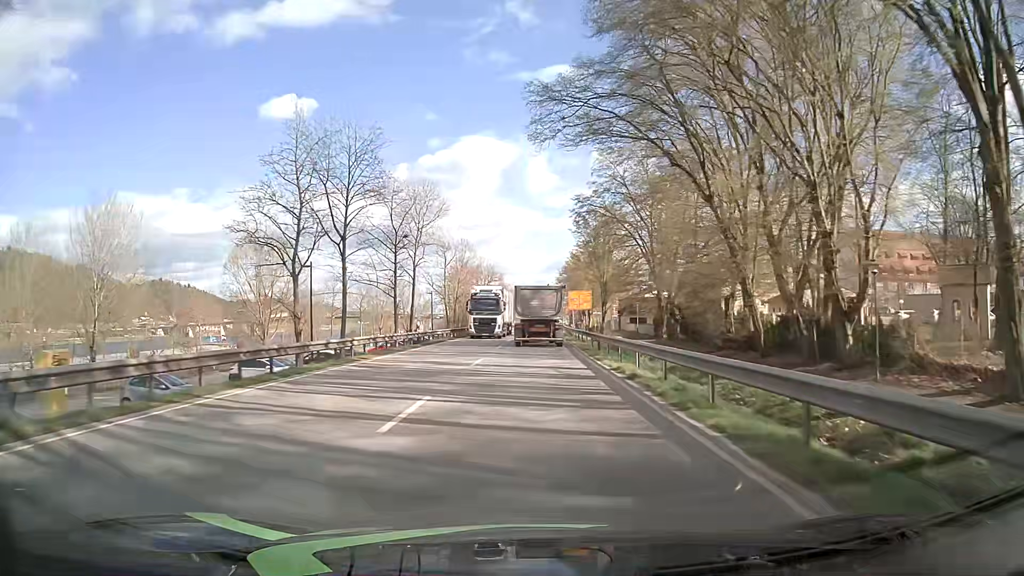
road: primary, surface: asphalt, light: Day
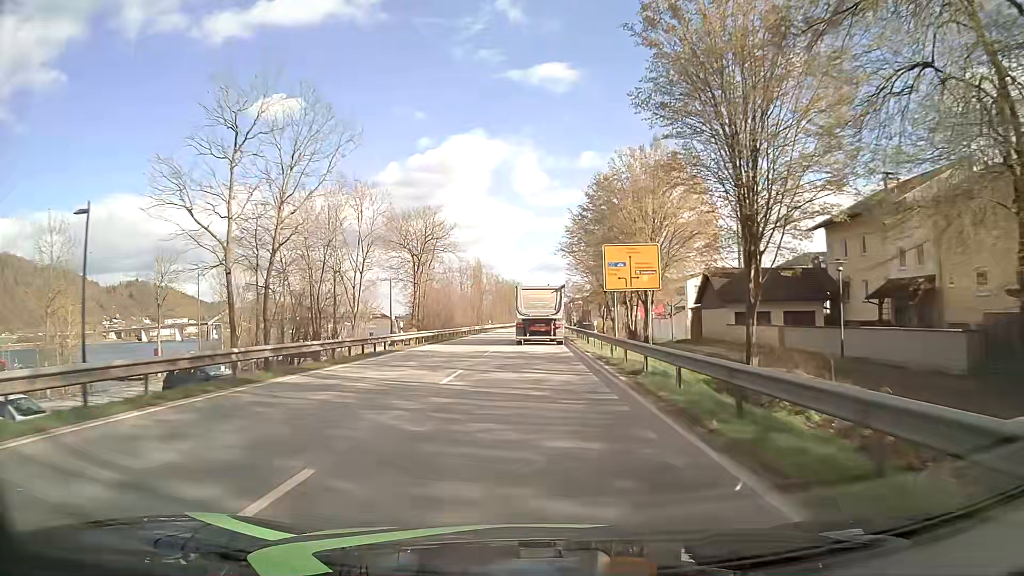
(+0.2, +54.2) m; +1°
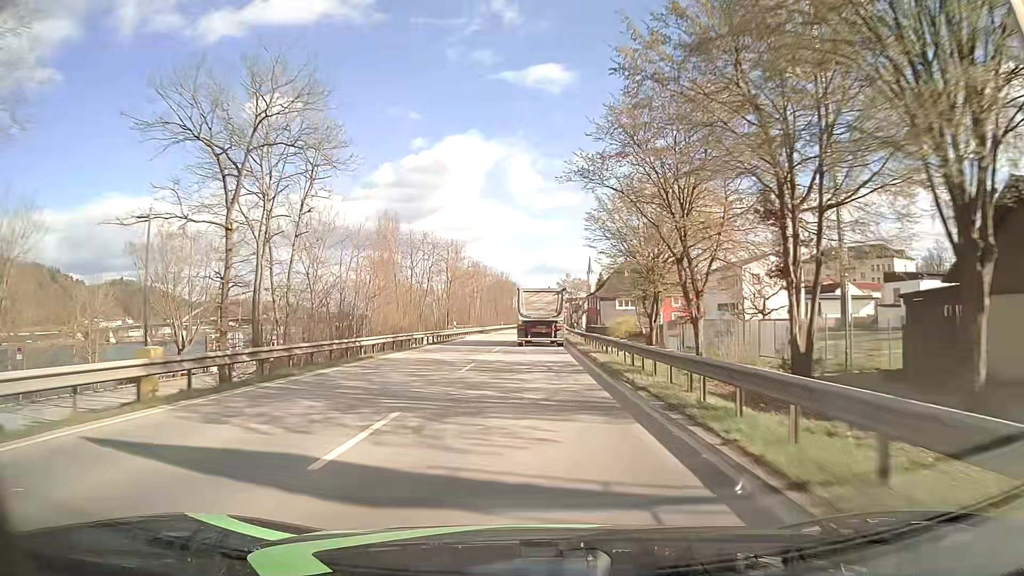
(+0.2, +32.3) m; 0°
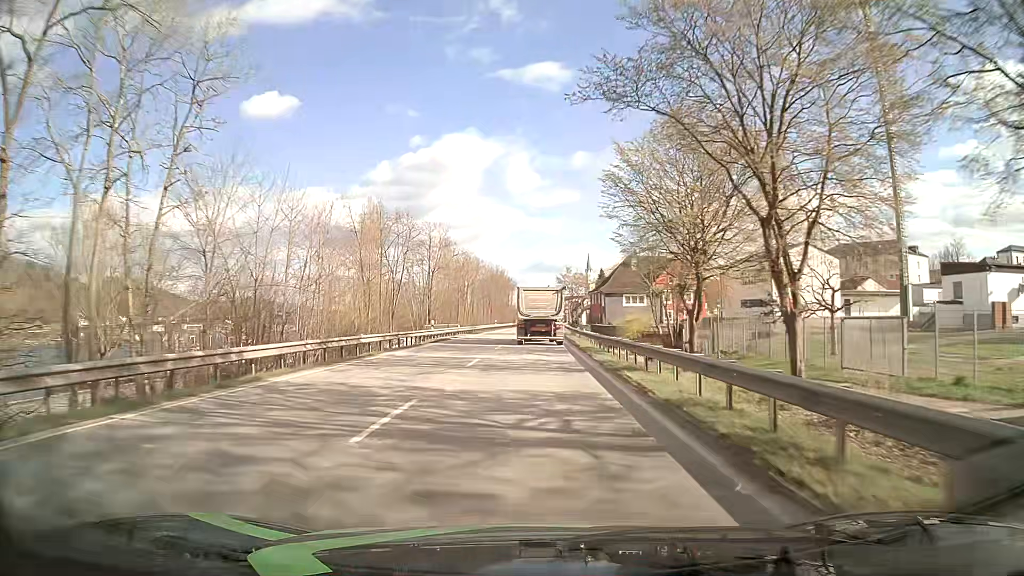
(+0.1, +10.8) m; +1°
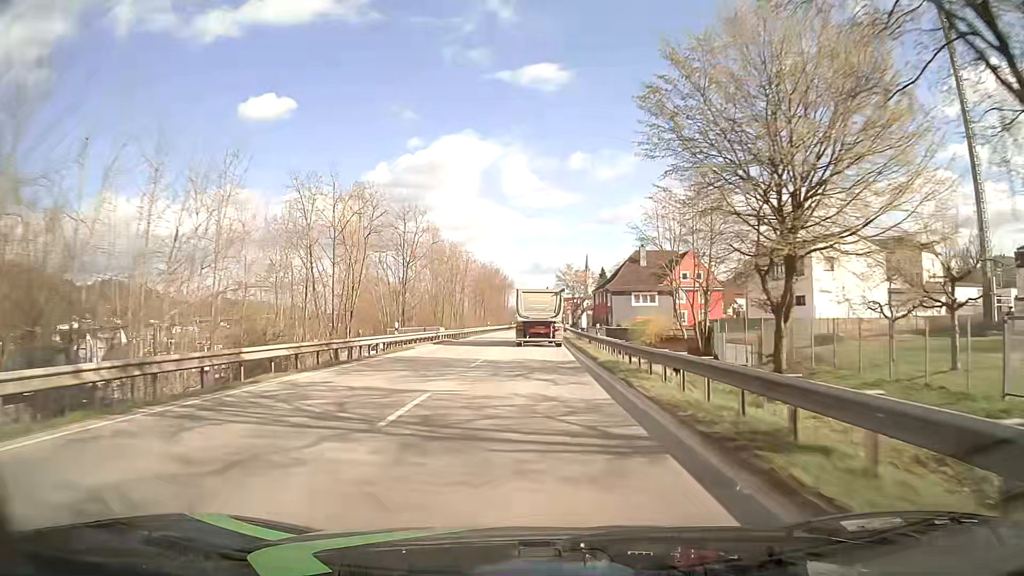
(0.0, +10.8) m; 0°
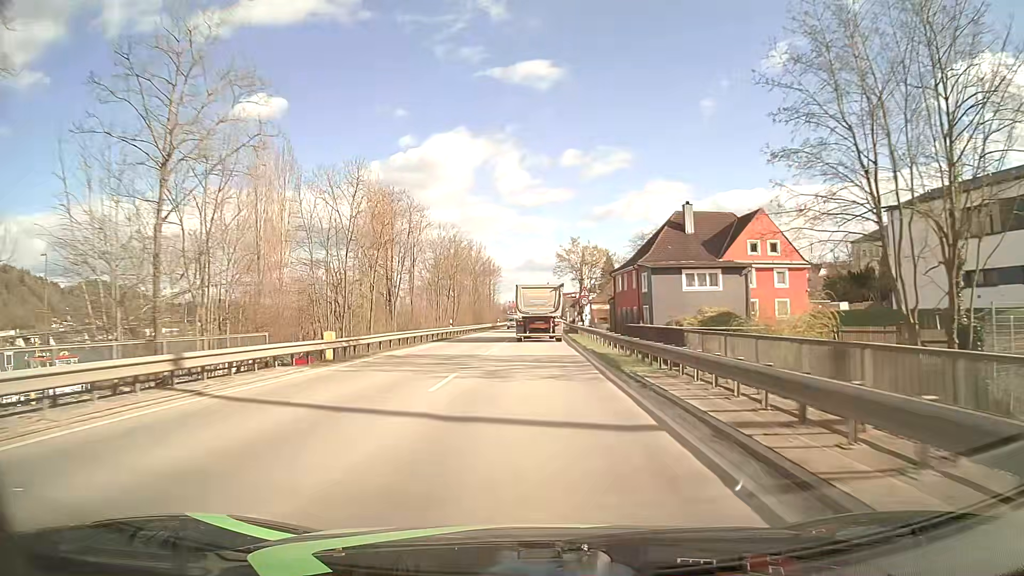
(+0.2, +32.3) m; +1°
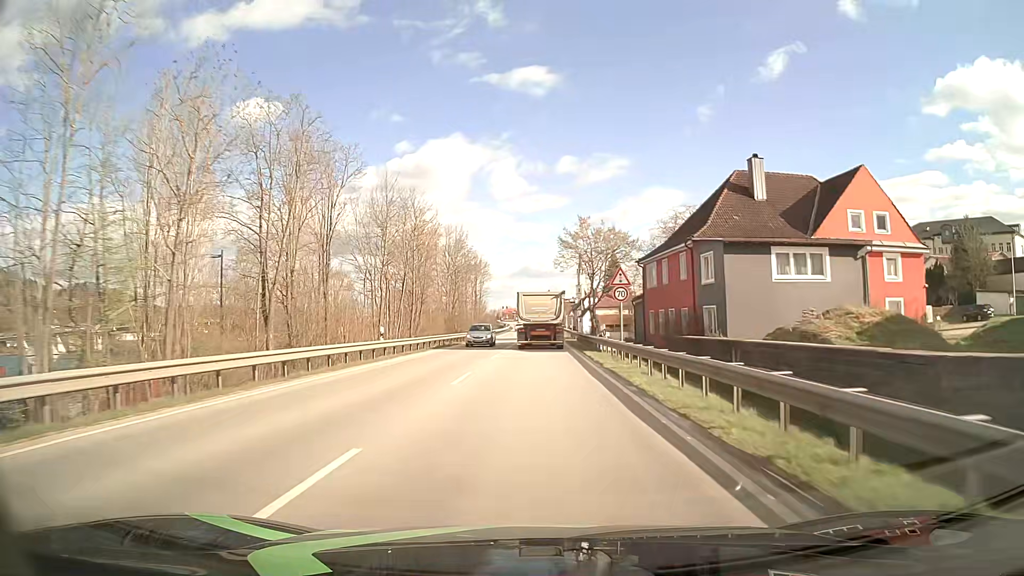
(+0.1, +21.5) m; 0°
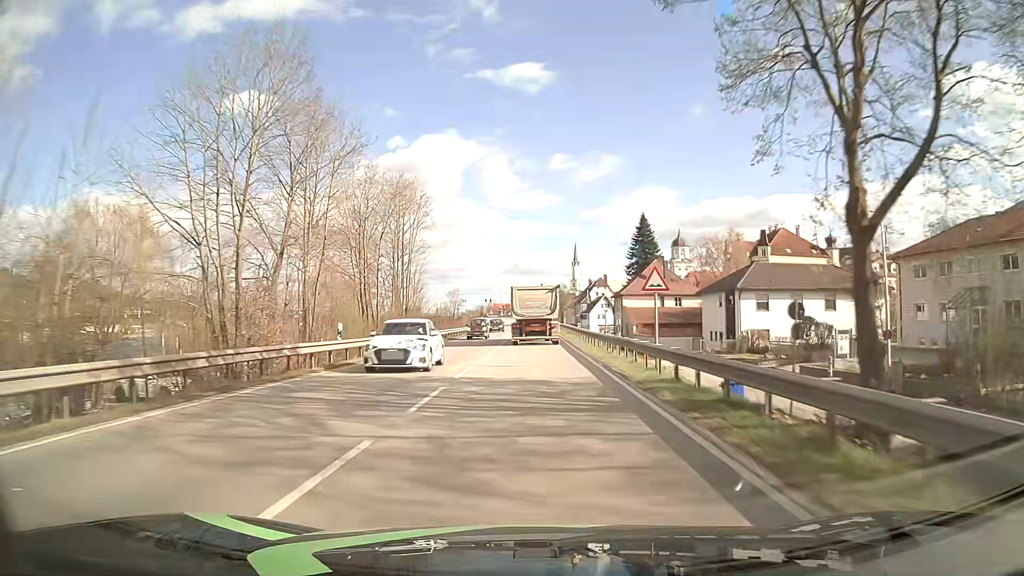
(+0.7, +53.8) m; +1°
(0, +10) (0, +20) (0, +30) (0, +40) (0, +50) (0, +60) (0, +70) (0, +80) (0, +90) (0, +100) m
